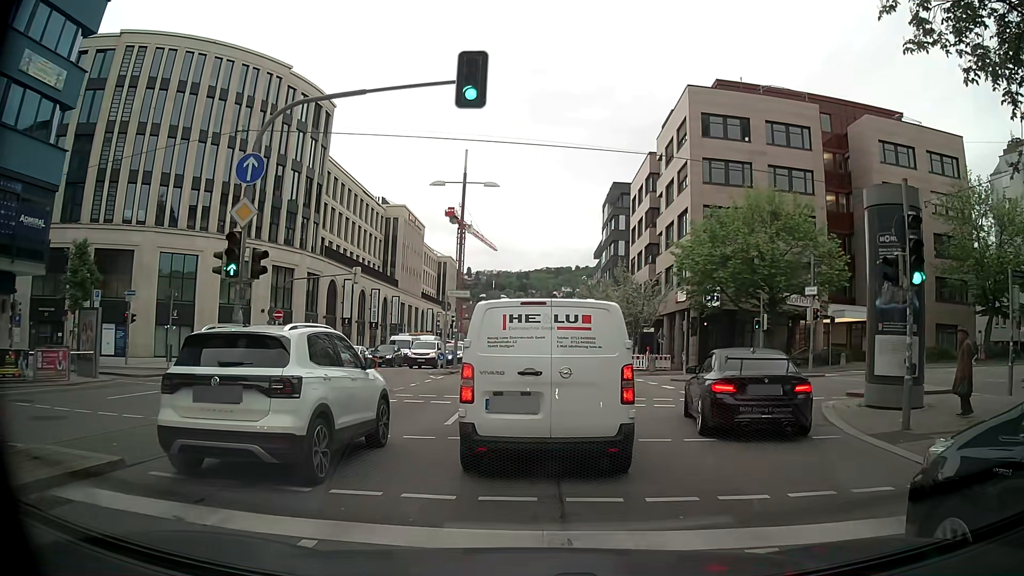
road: primary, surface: asphalt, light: Day
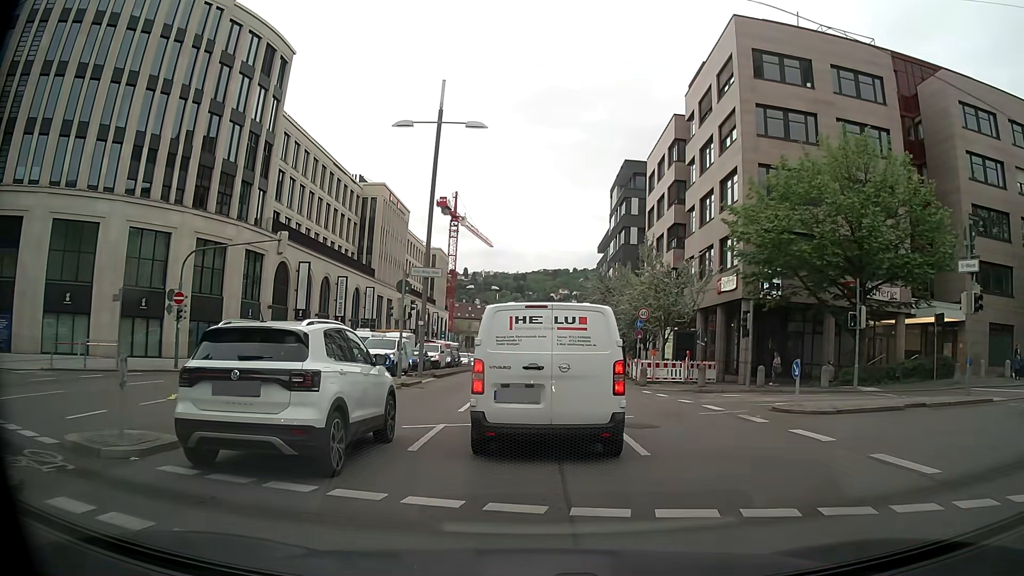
(0.0, +12.8) m; -1°
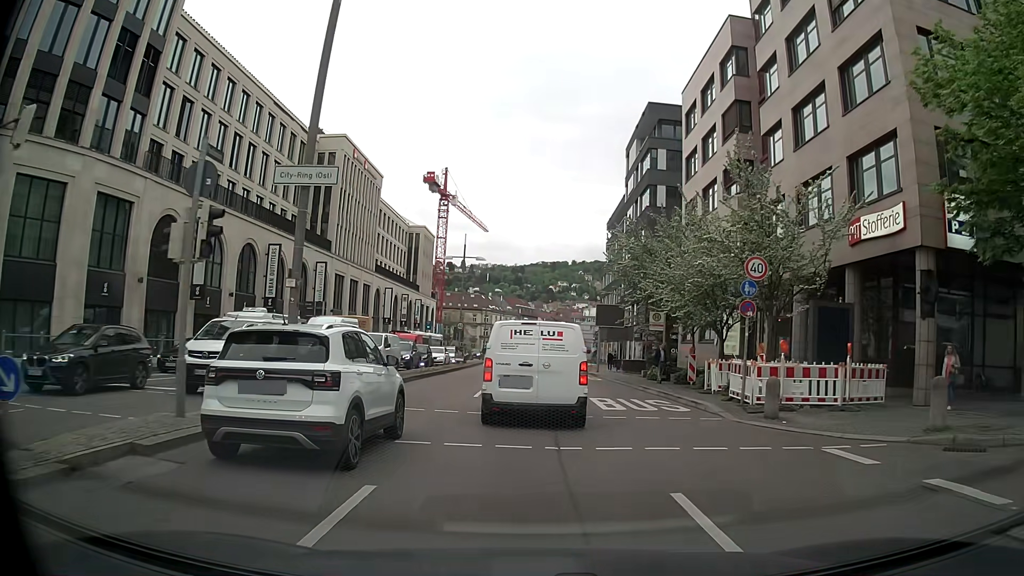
(+0.3, +17.6) m; +1°
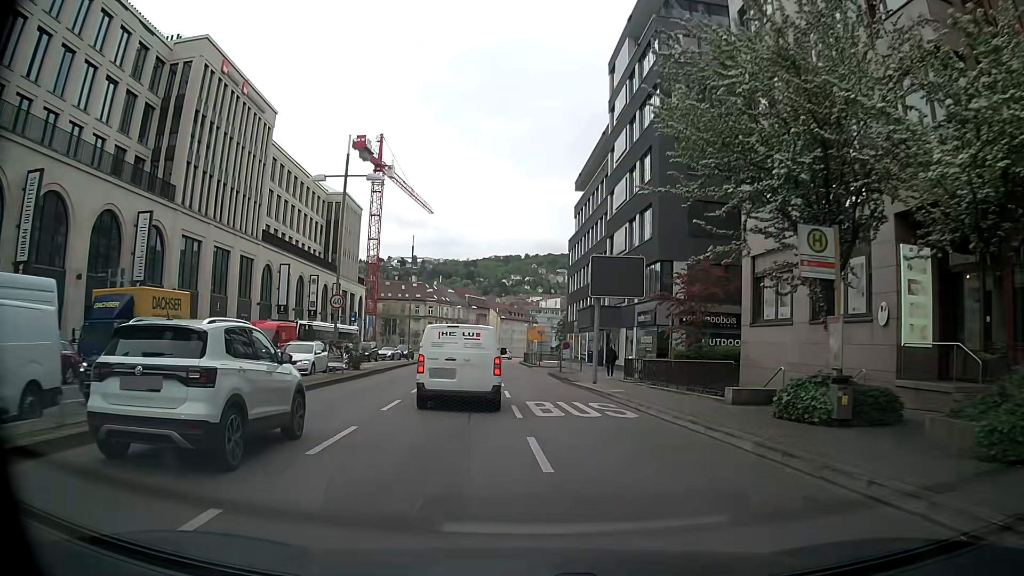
(+0.5, +23.1) m; +4°
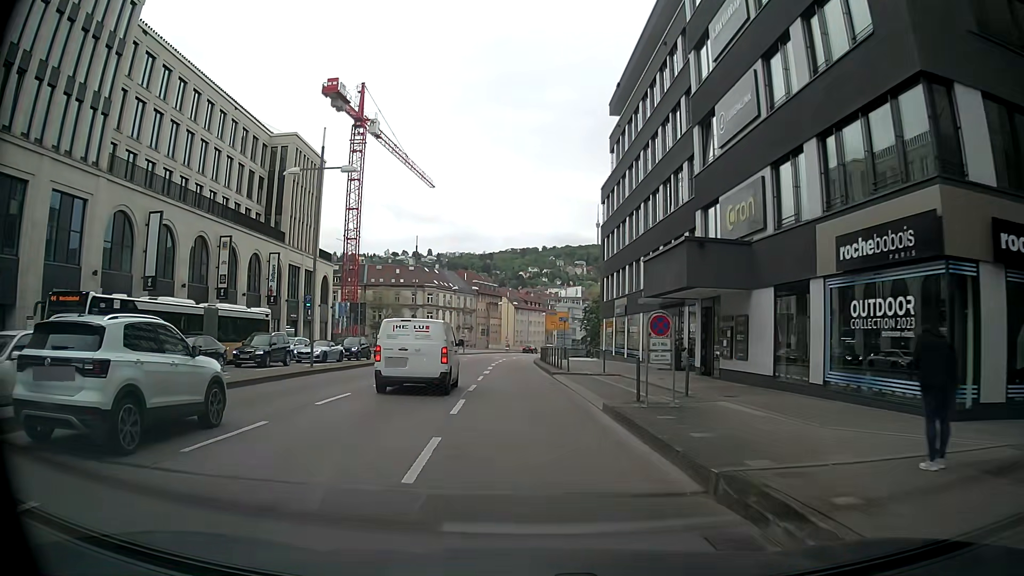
(-0.1, +25.2) m; -1°
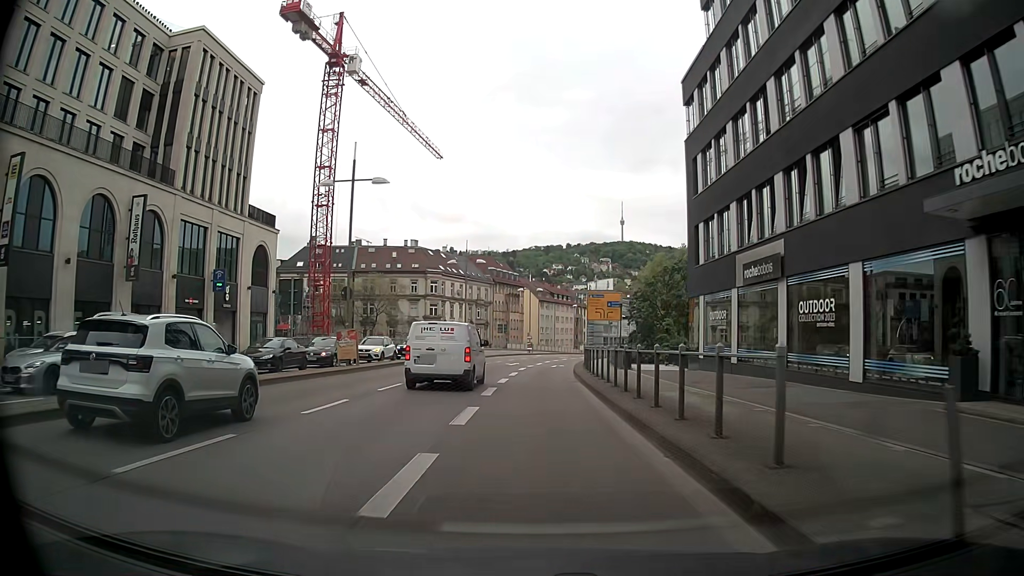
(-0.6, +25.7) m; -2°
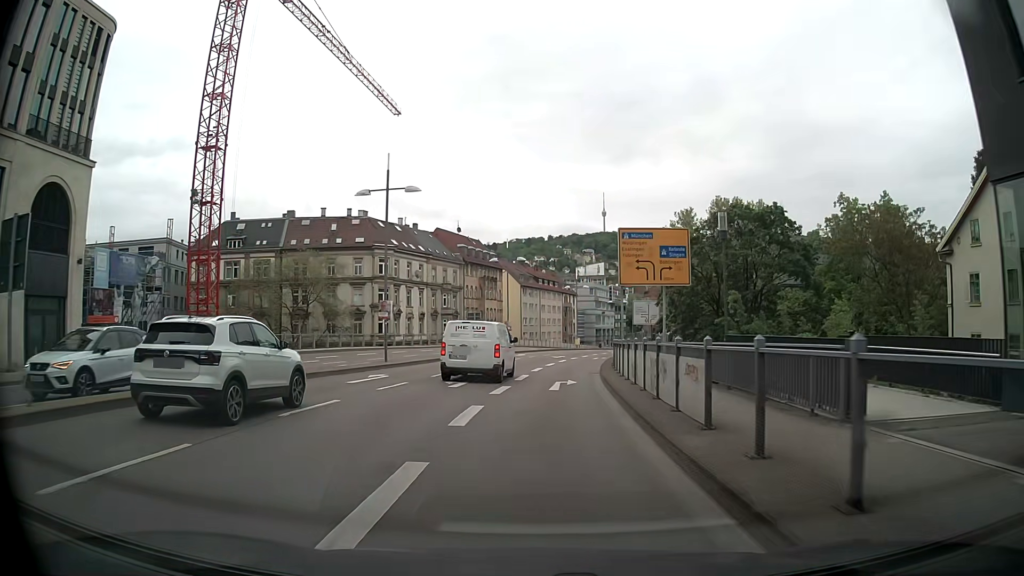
(+0.5, +25.0) m; +1°
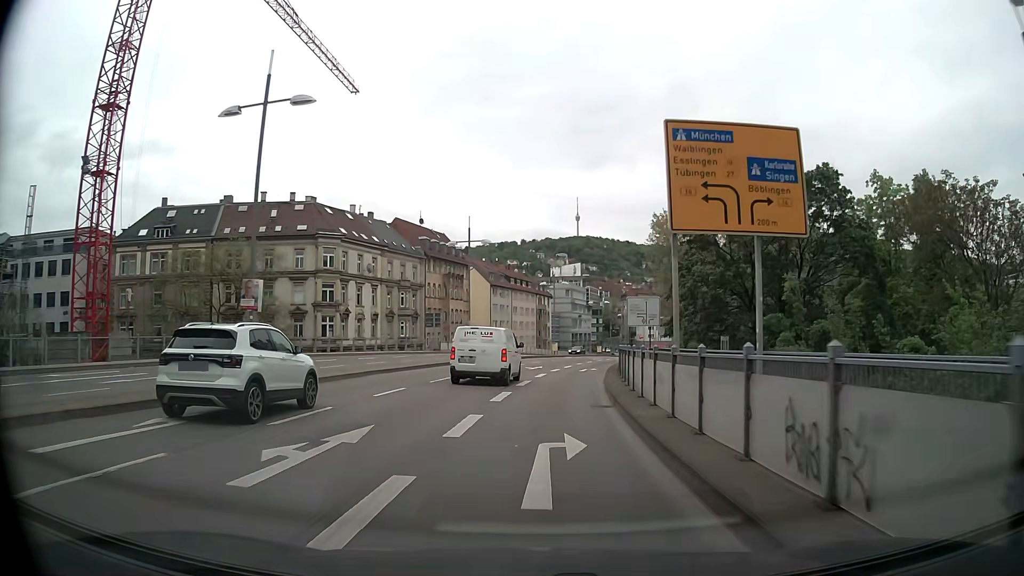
(+0.3, +12.4) m; +3°
(0, +10) (+1, +20) (+2, +30) (+3, +40) (+5, +50) (+7, +59) (+9, +69) (+12, +79) (+15, +88) (+18, +98) m
